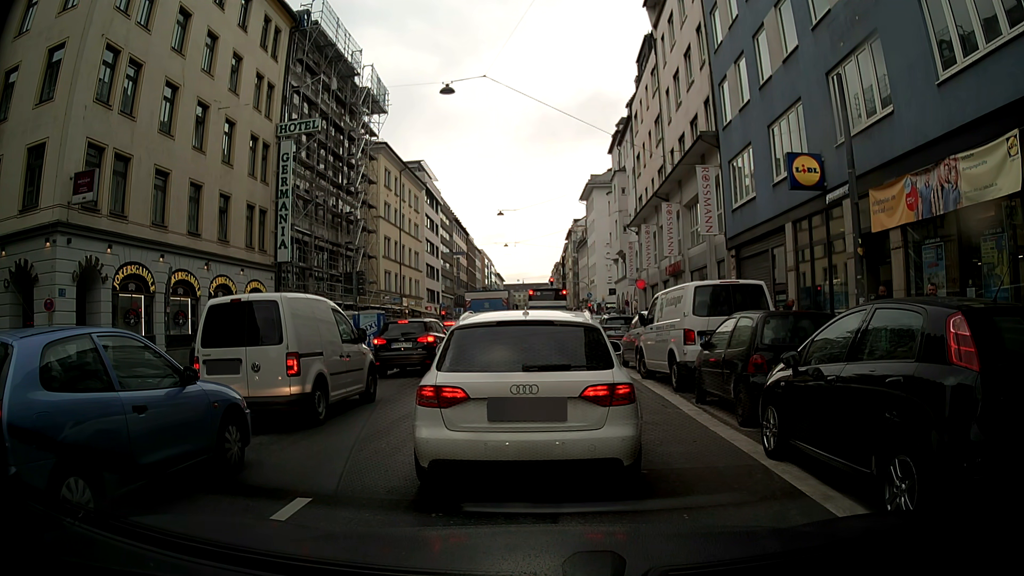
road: secondary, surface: asphalt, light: Day
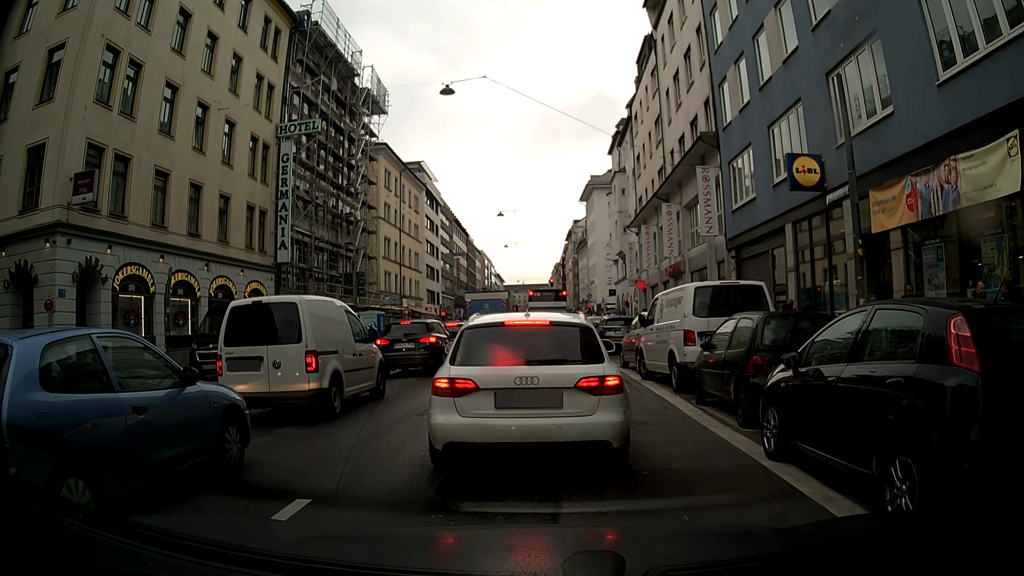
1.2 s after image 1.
(0.0, 0.0) m; 0°
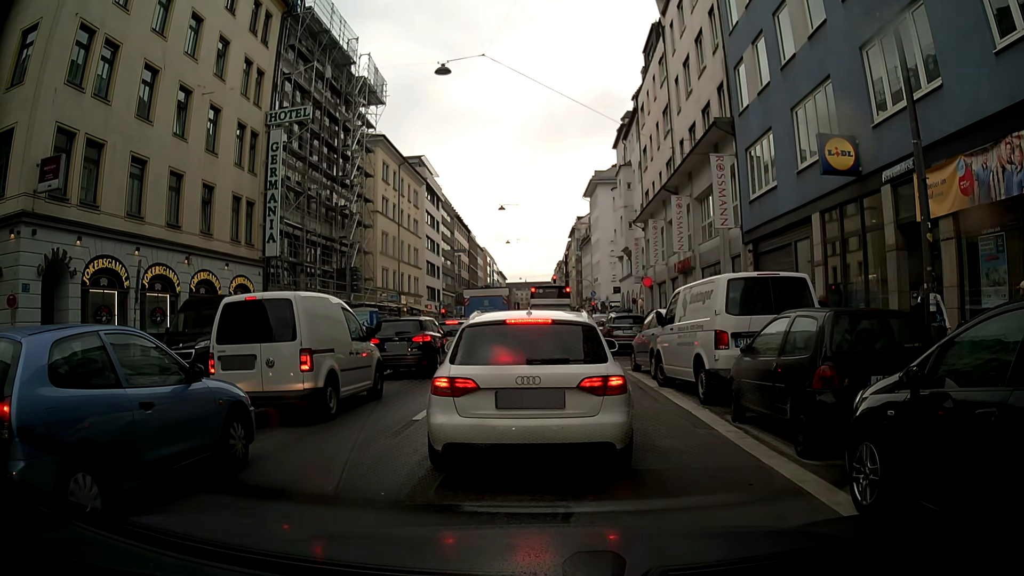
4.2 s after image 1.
(0.0, +2.0) m; 0°
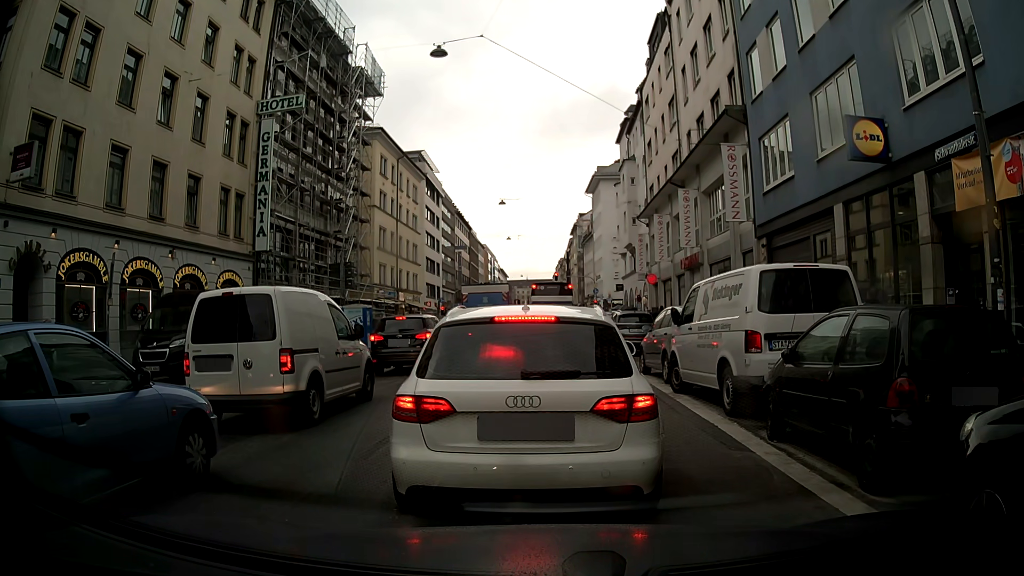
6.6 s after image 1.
(0.0, +1.5) m; 0°
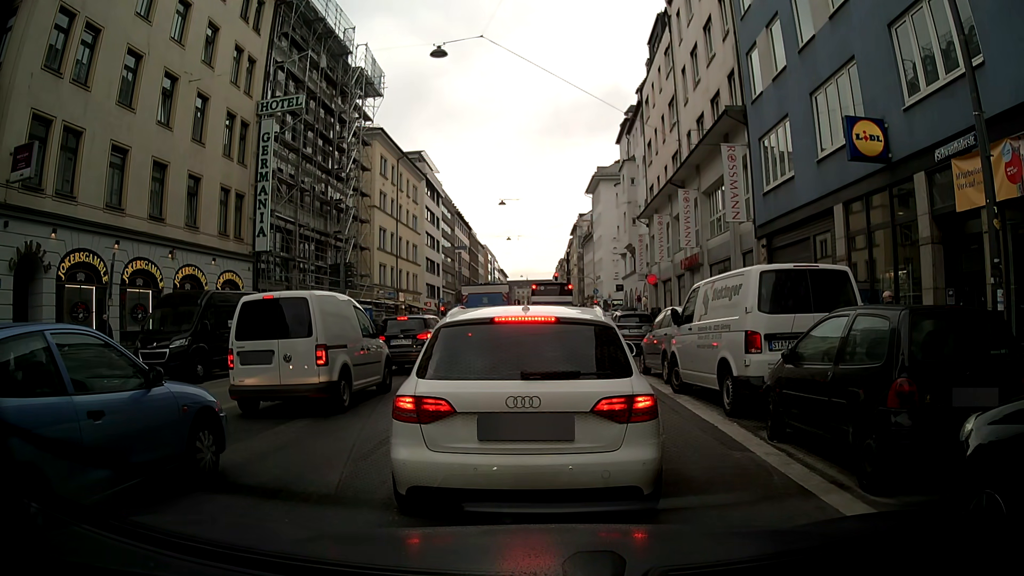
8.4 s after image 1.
(0.0, +0.1) m; 0°
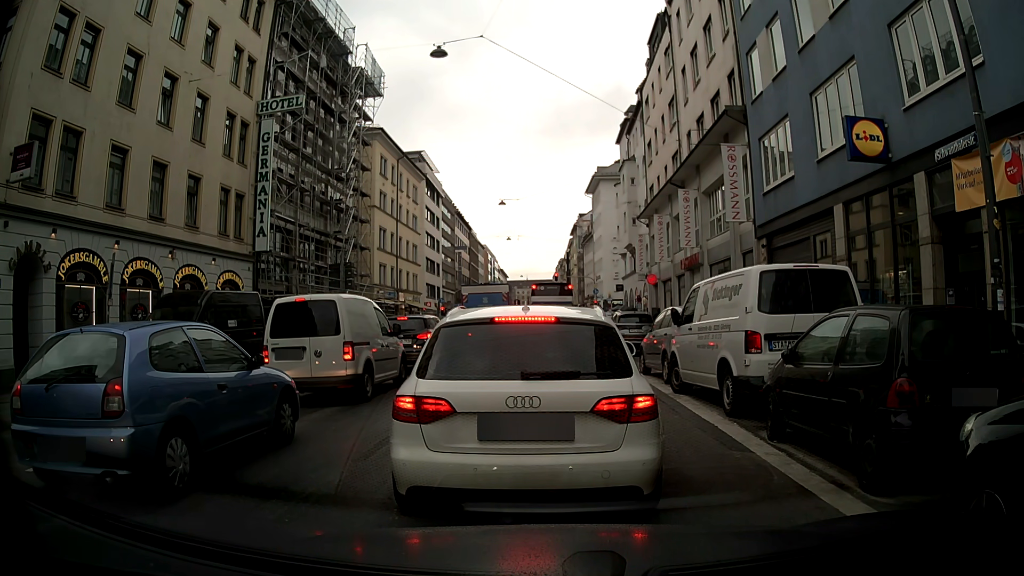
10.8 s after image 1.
(0.0, 0.0) m; 0°
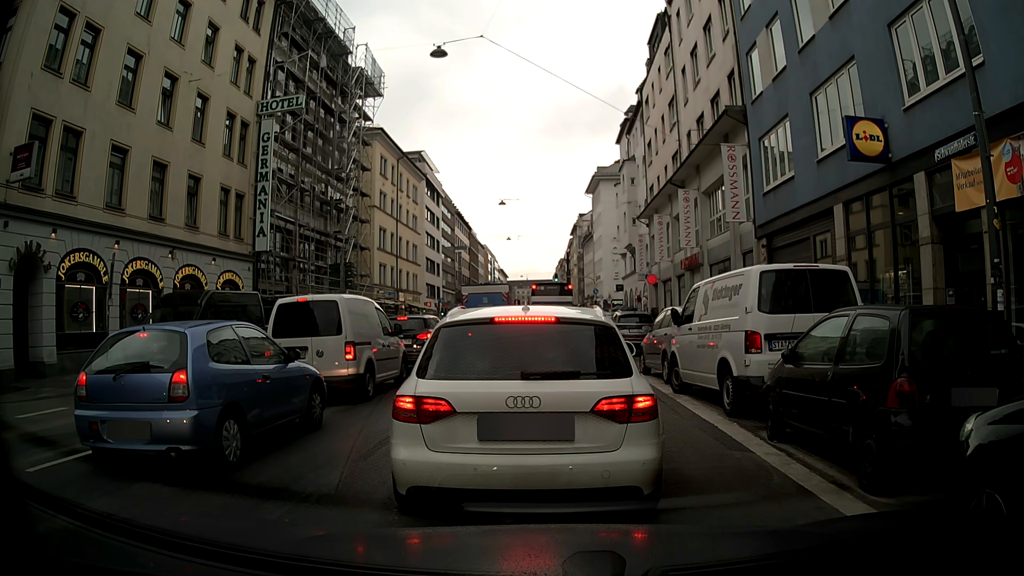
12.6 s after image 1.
(0.0, 0.0) m; 0°
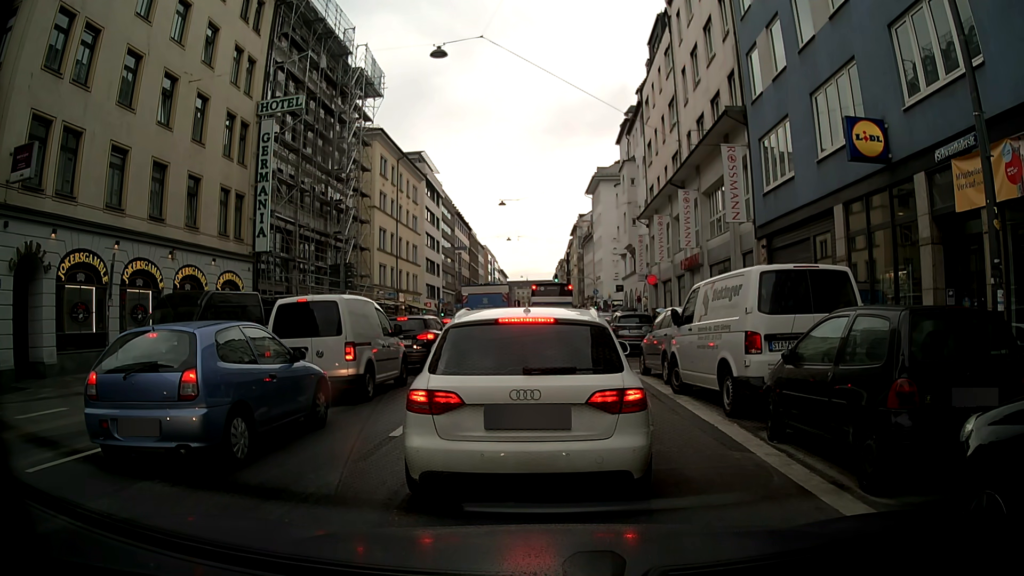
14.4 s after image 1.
(0.0, 0.0) m; 0°
